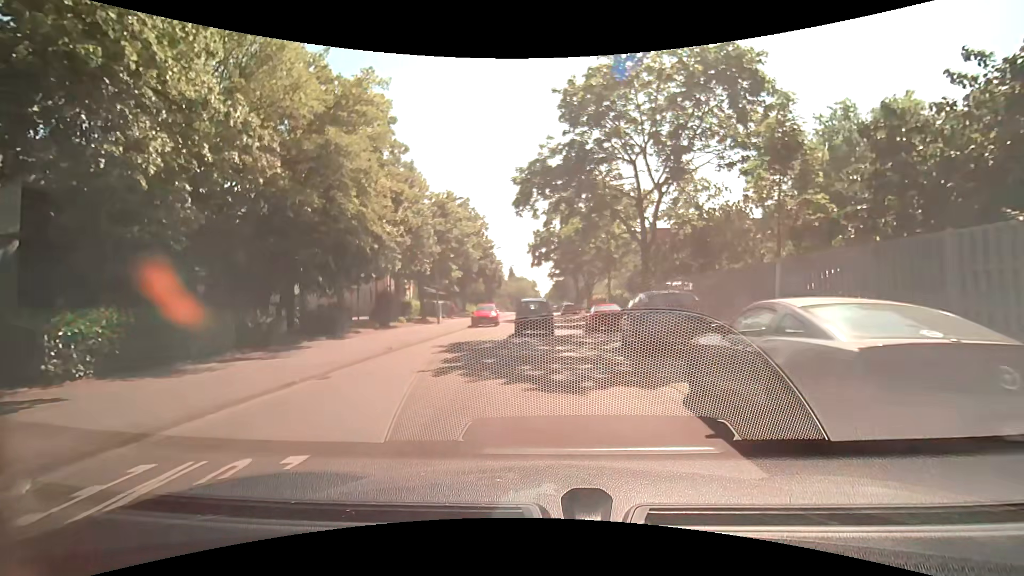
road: residential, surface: asphalt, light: Day
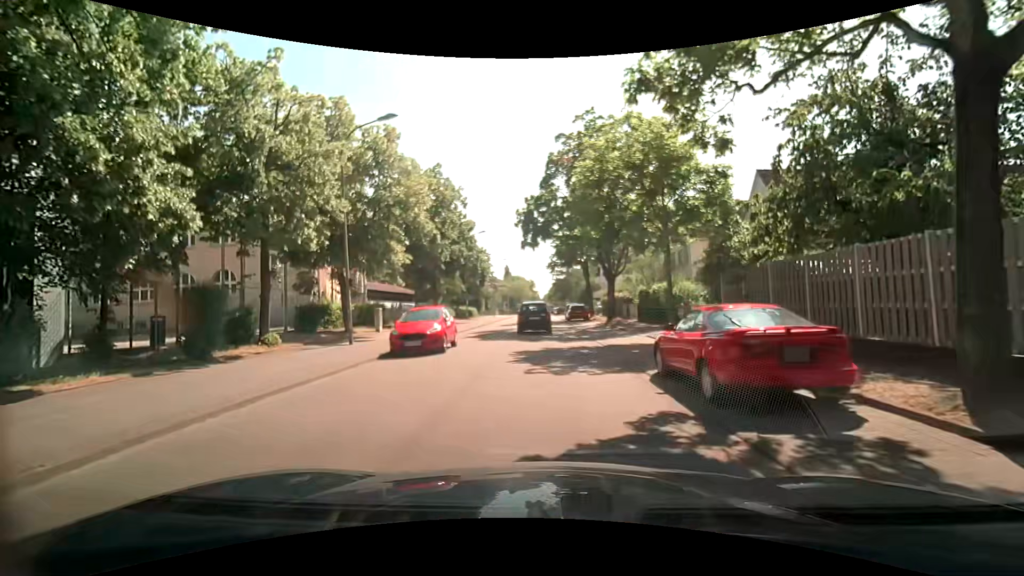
(+0.1, +16.7) m; +1°
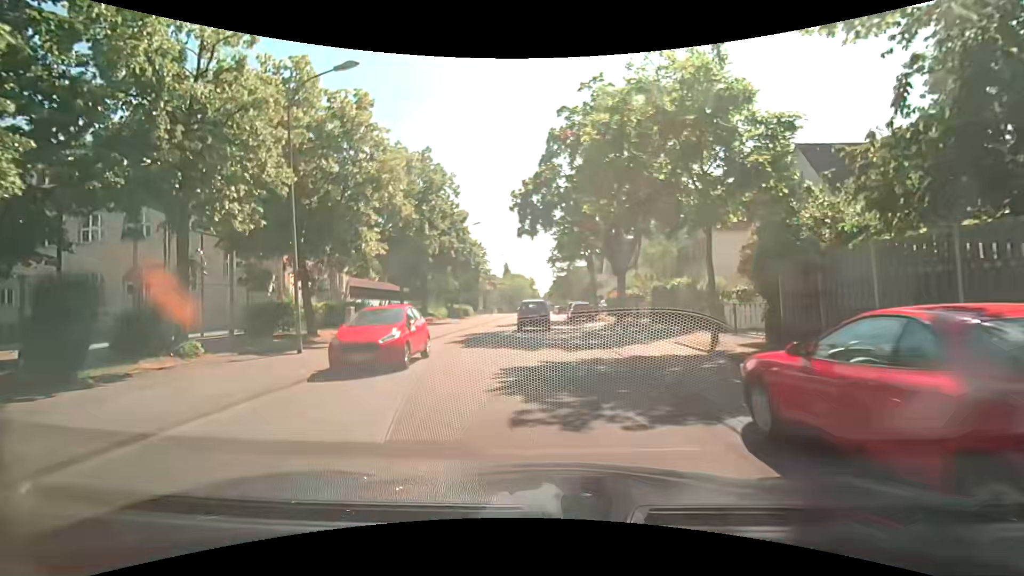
(0.0, +4.3) m; -1°
(0, +10) (0, +20) (0, +30) (0, +40) (+1, +50) (+1, +60) (+1, +70) (+1, +80) (+1, +90) (+1, +100) m
